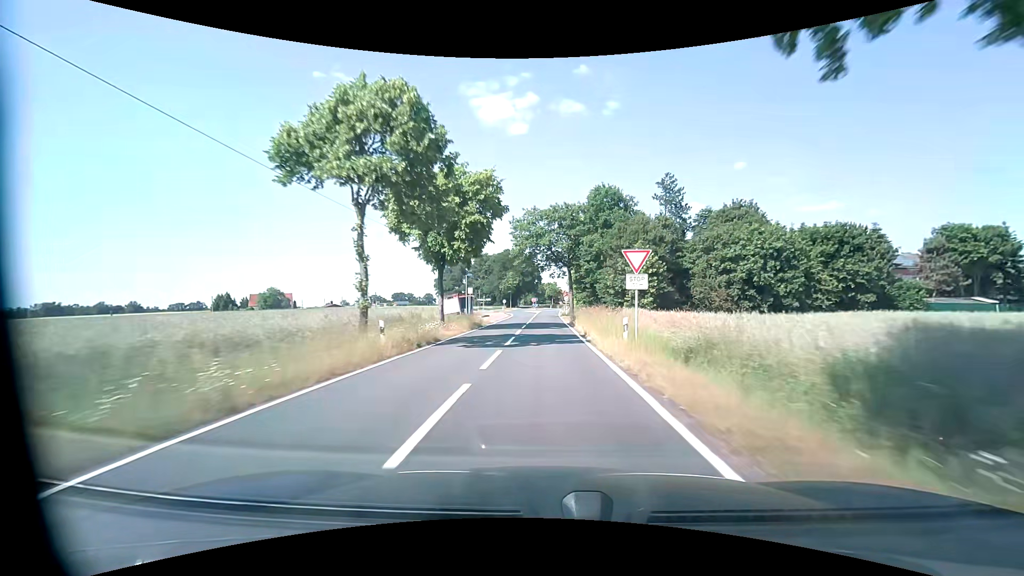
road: tertiary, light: Day
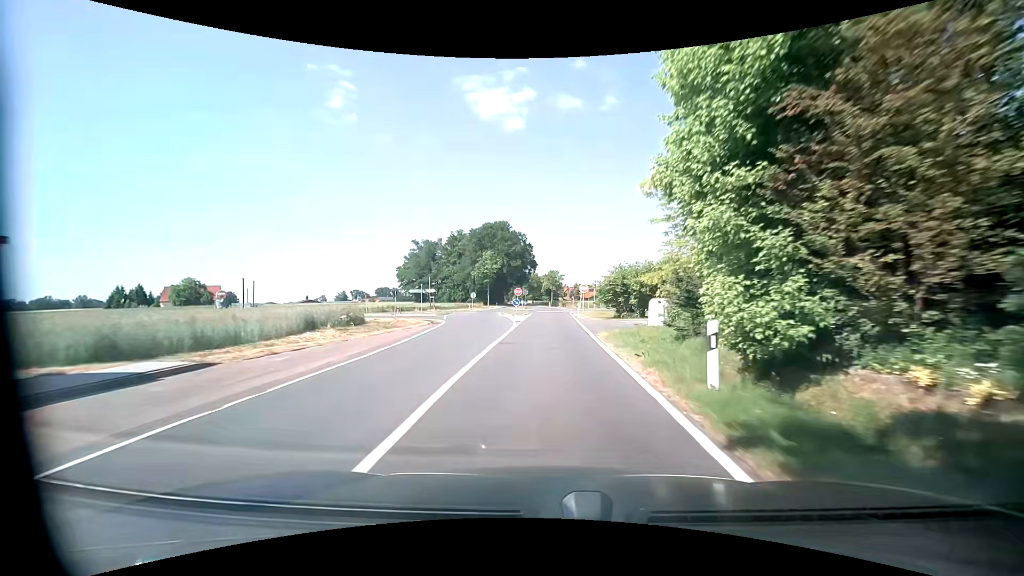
(0.0, +56.0) m; 0°
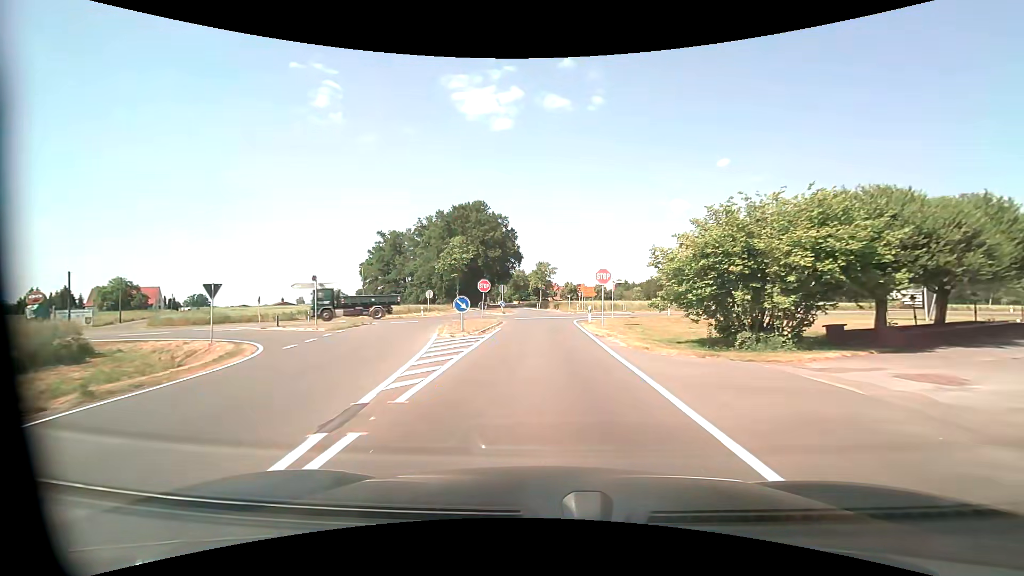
(+0.2, +25.0) m; +2°
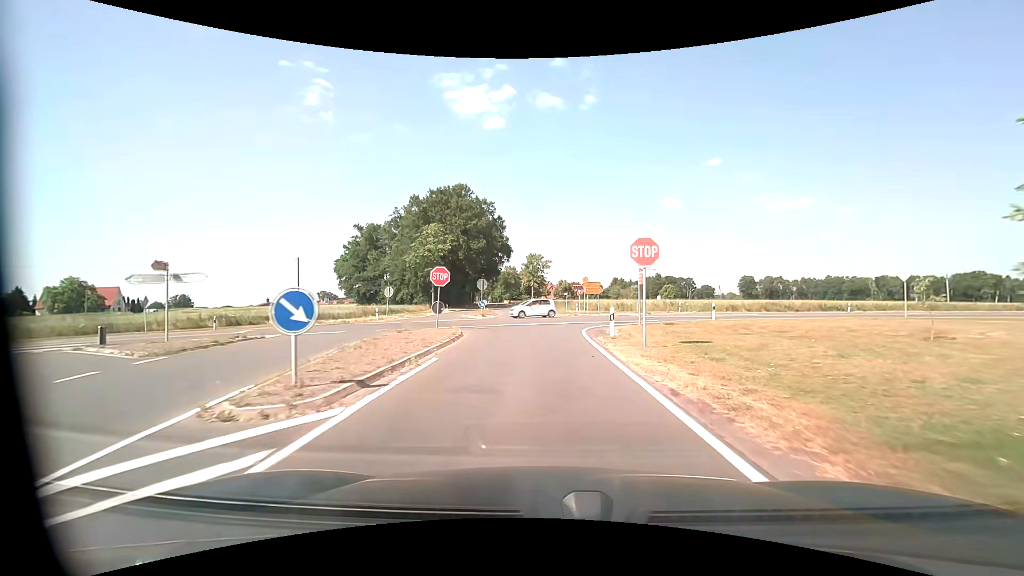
(0.0, +12.9) m; +1°
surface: asphalt
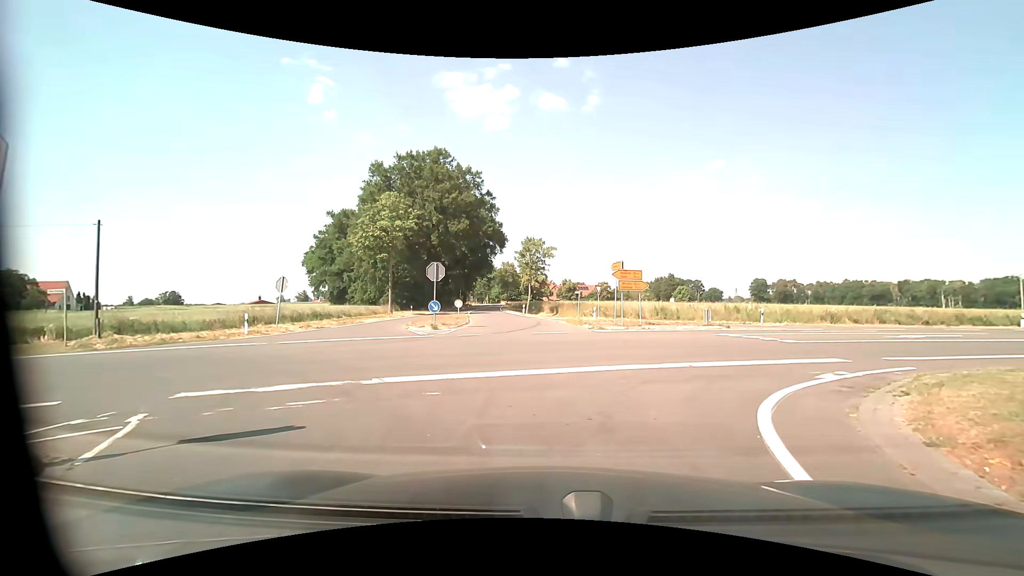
(-0.1, +18.9) m; -1°
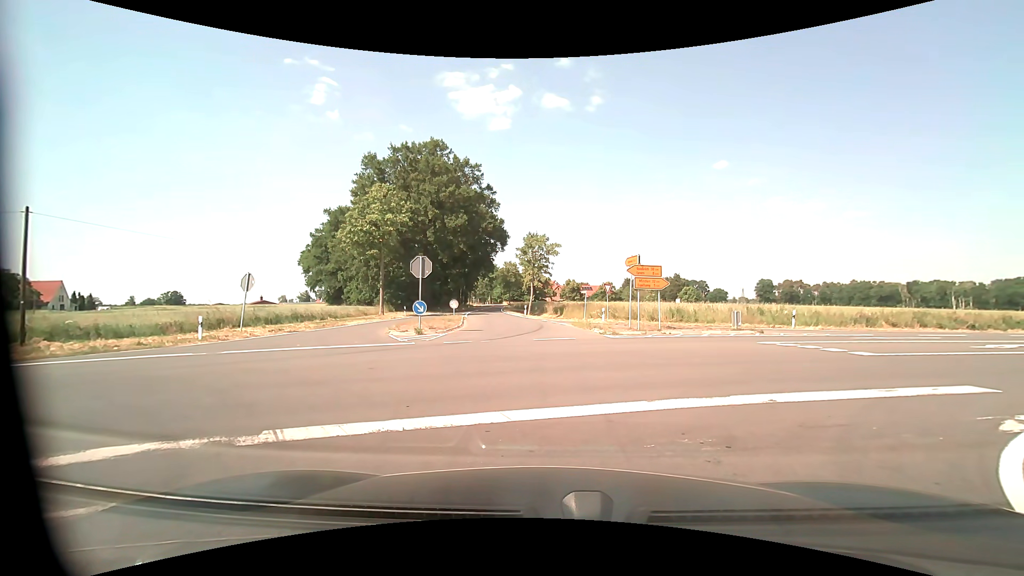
(0.0, +3.4) m; 0°
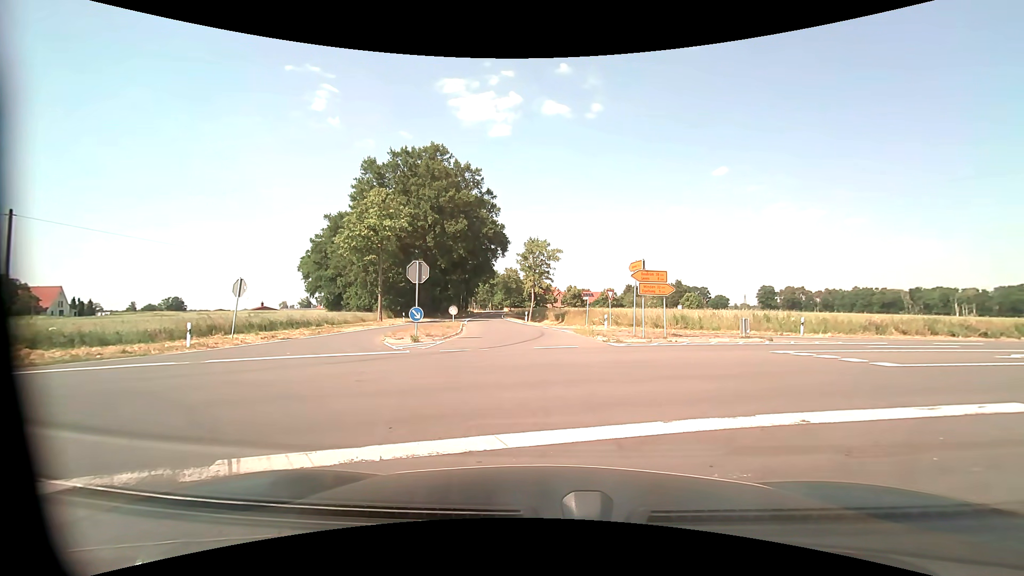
(0.0, +1.0) m; +1°
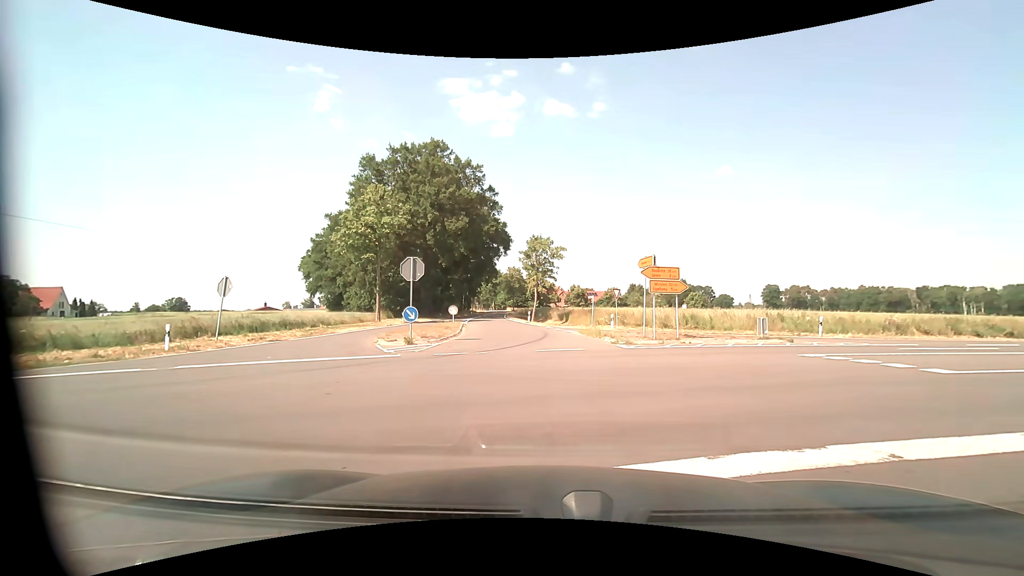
(0.0, +1.6) m; -1°
(0, +10) (-1, +20) (-2, +30) (-4, +40) (-5, +50) (-6, +60) (-7, +70) (-8, +80) (-9, +90) (-9, +99) m
